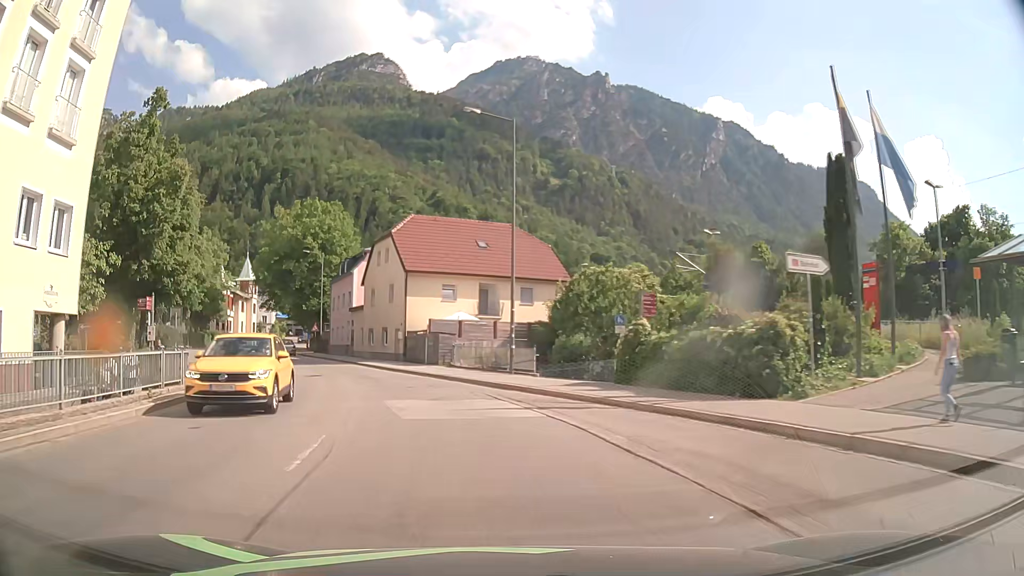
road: primary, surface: asphalt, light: Day
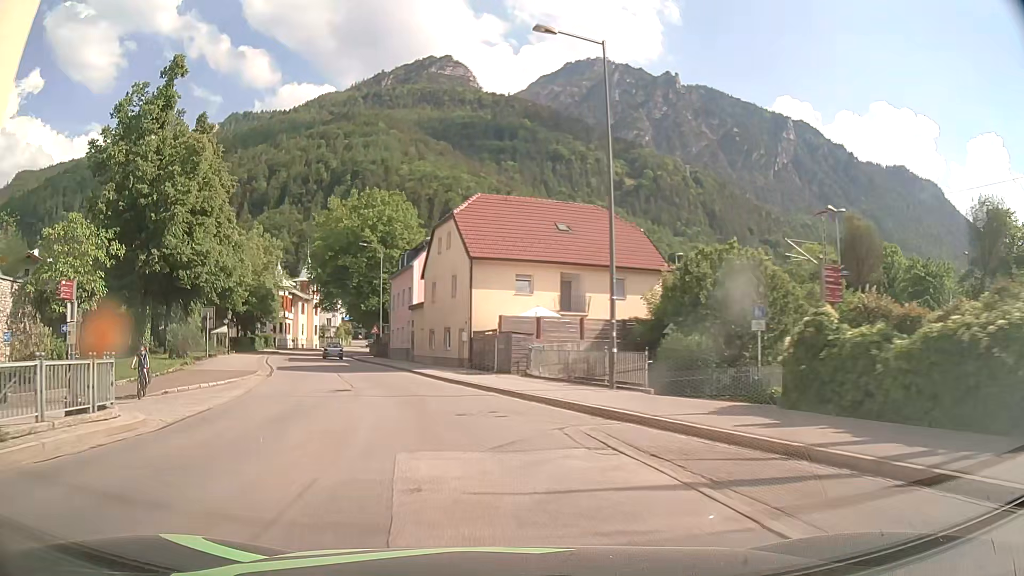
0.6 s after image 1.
(-0.4, +7.6) m; -6°
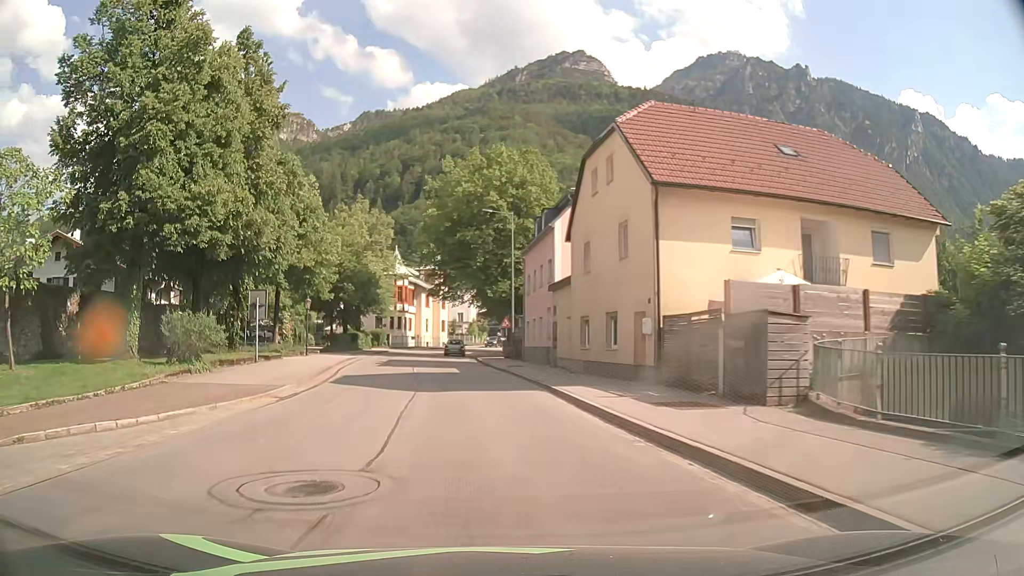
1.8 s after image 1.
(-1.7, +15.0) m; -13°
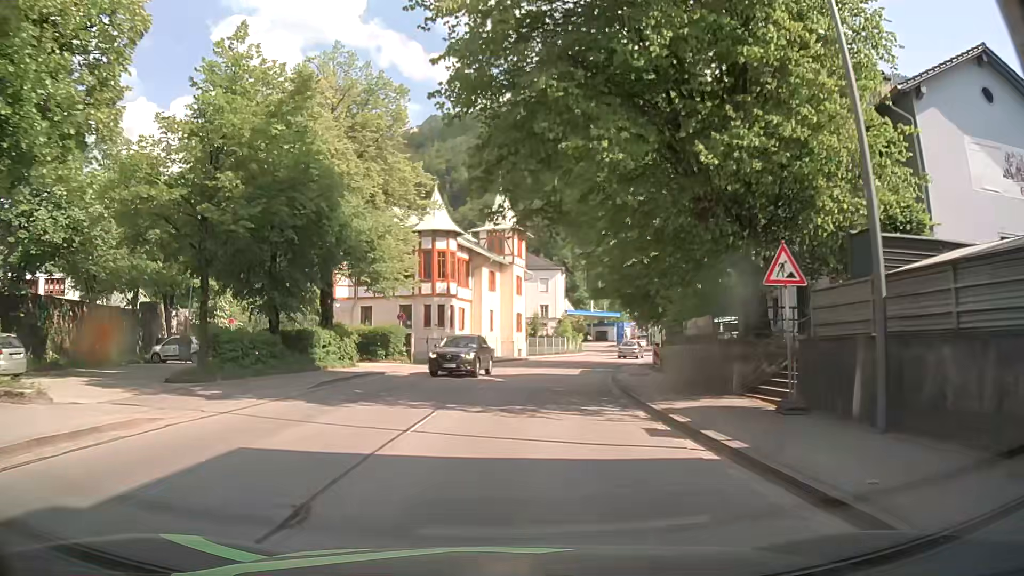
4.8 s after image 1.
(-3.6, +37.9) m; -7°
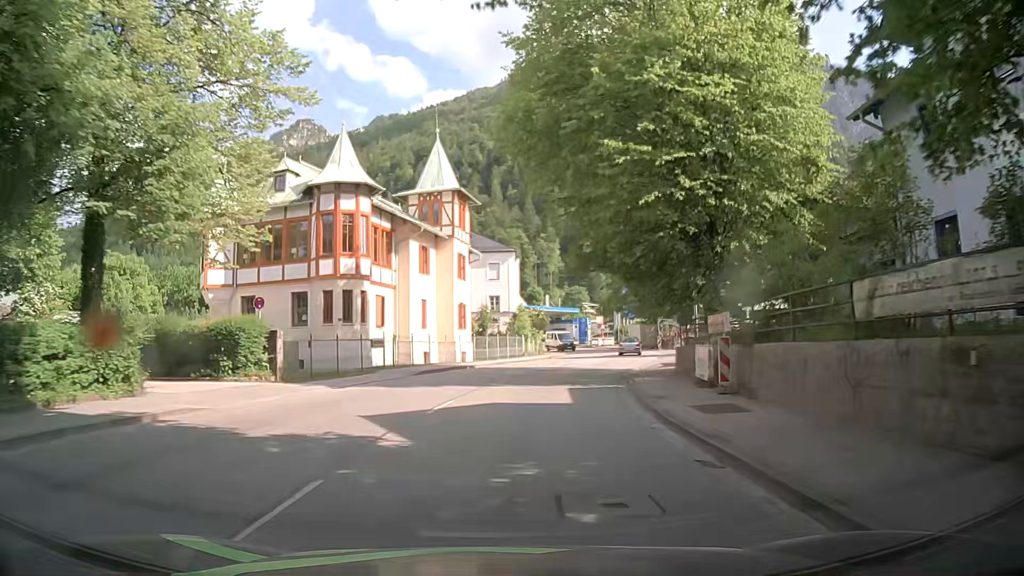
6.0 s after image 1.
(+0.5, +15.3) m; +4°
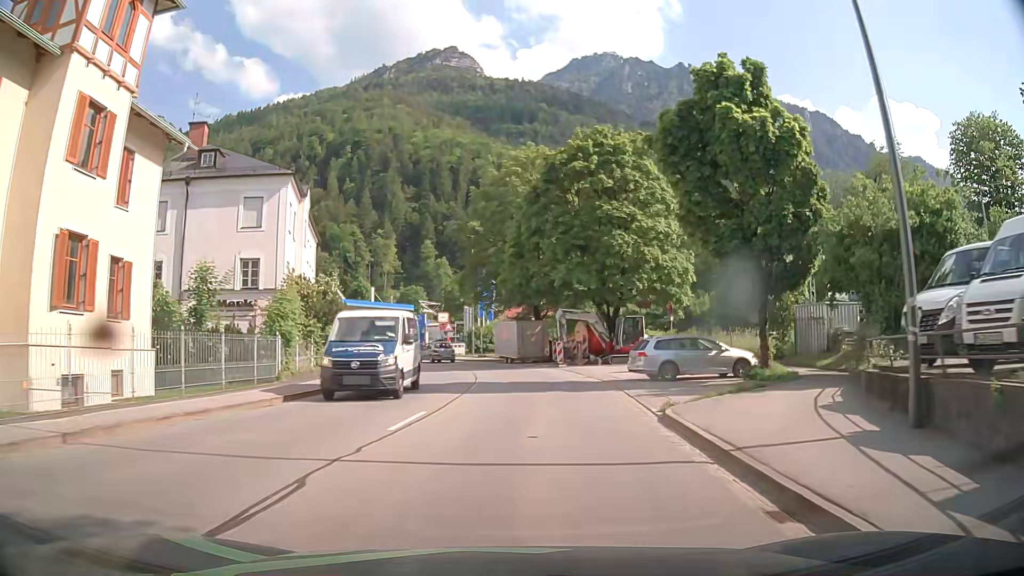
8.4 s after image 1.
(+3.4, +30.2) m; +14°
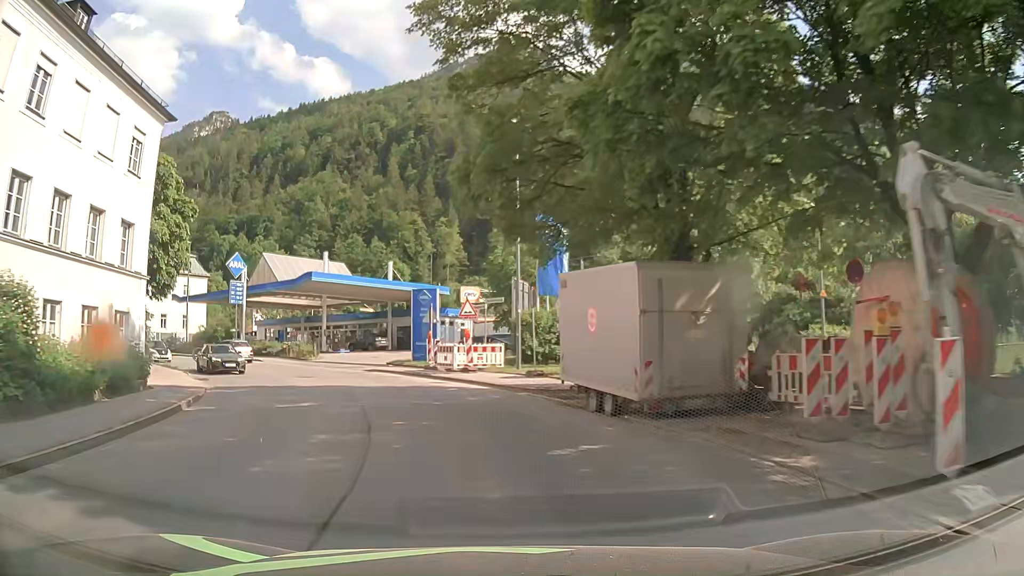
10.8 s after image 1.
(+0.3, +30.3) m; -6°
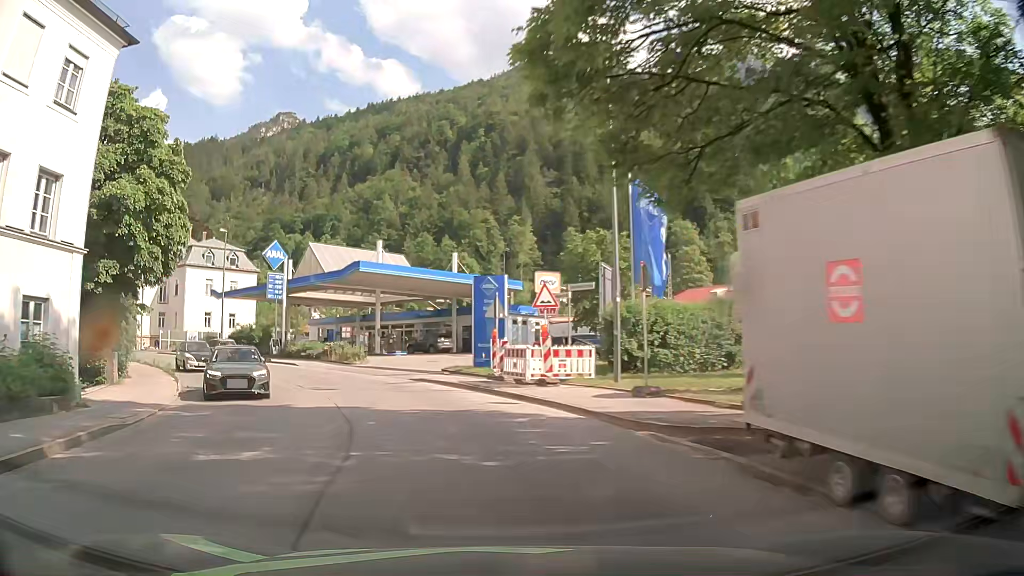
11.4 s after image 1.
(-0.4, +7.5) m; -6°
(-1, +10) (-4, +20) (-8, +29) (-14, +37) (-21, +44) (-29, +50) (-37, +56) (-44, +62) (-52, +69) (-60, +75) m
